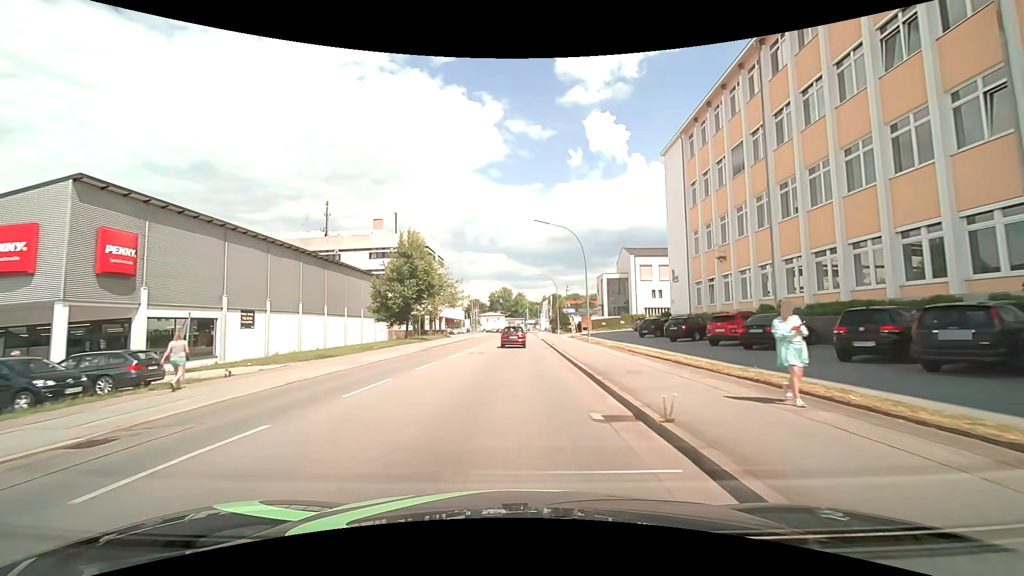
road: tertiary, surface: asphalt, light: Day
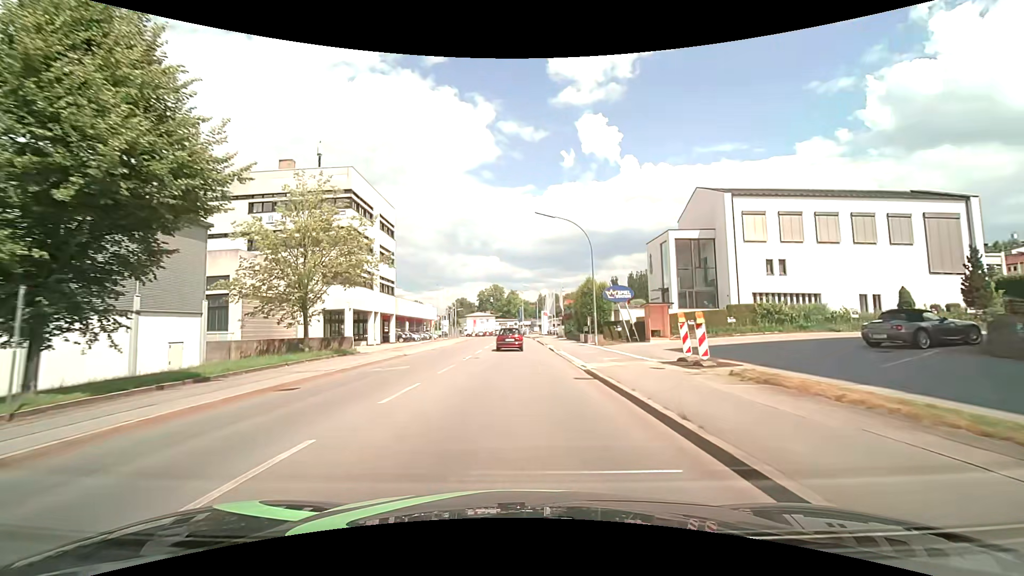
(+0.1, +37.7) m; +1°
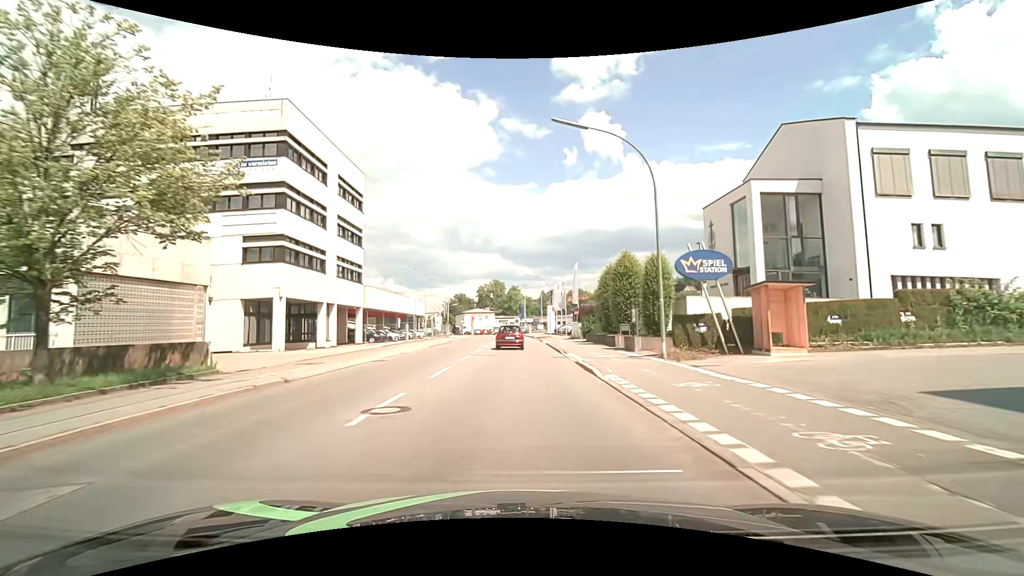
(-0.1, +14.7) m; 0°
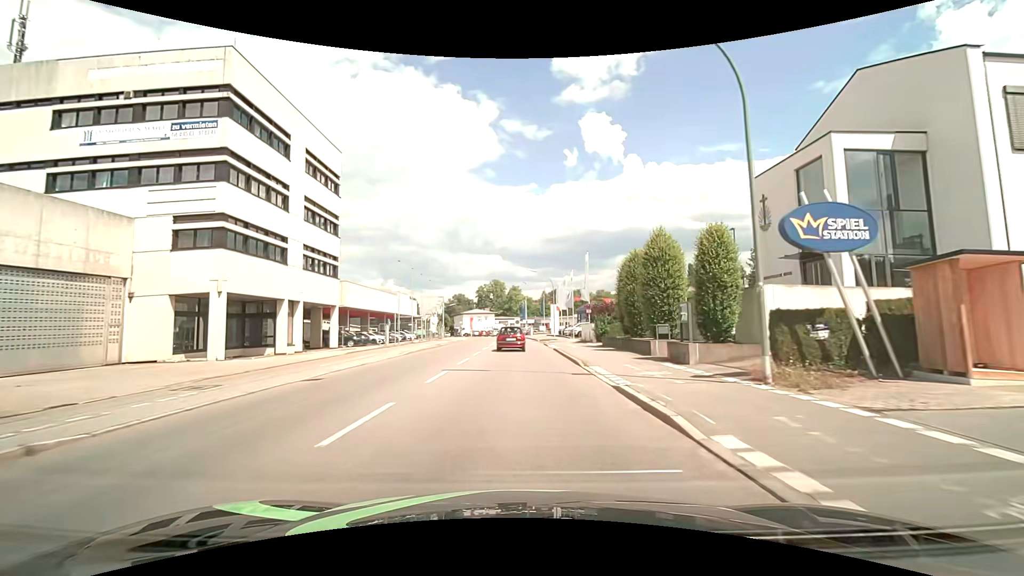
(0.0, +7.2) m; 0°
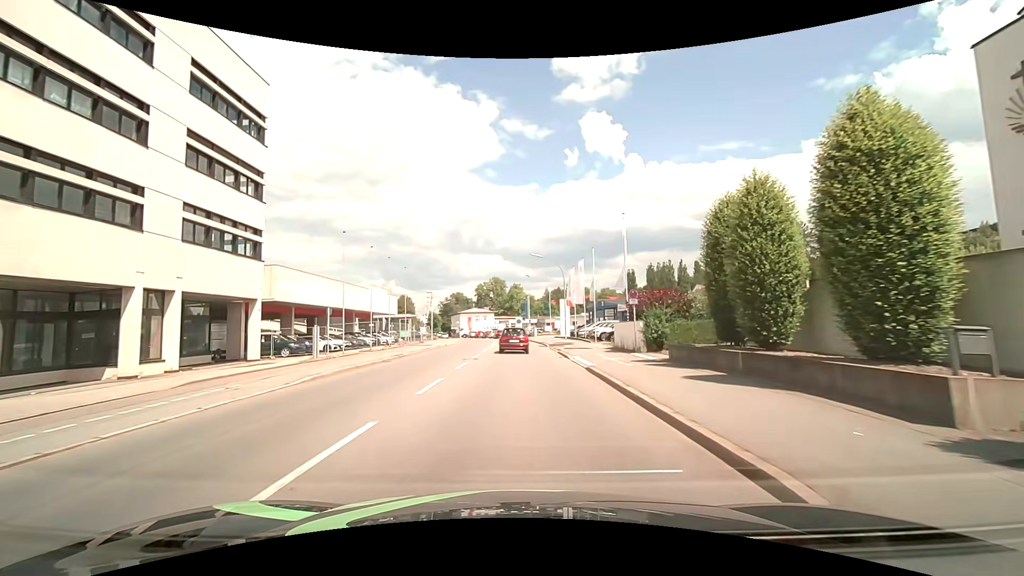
(0.0, +13.8) m; 0°
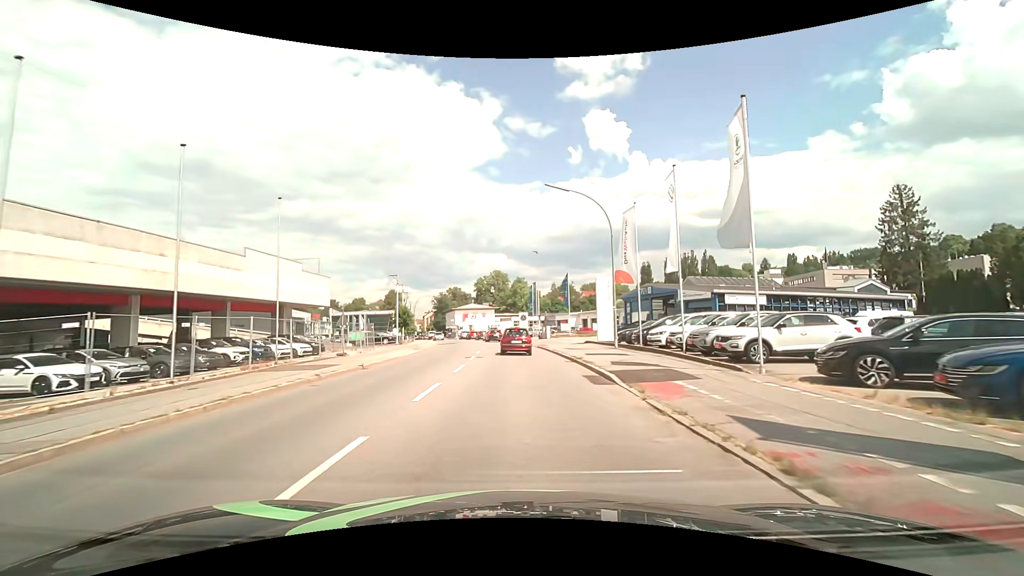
(-0.1, +25.1) m; -1°
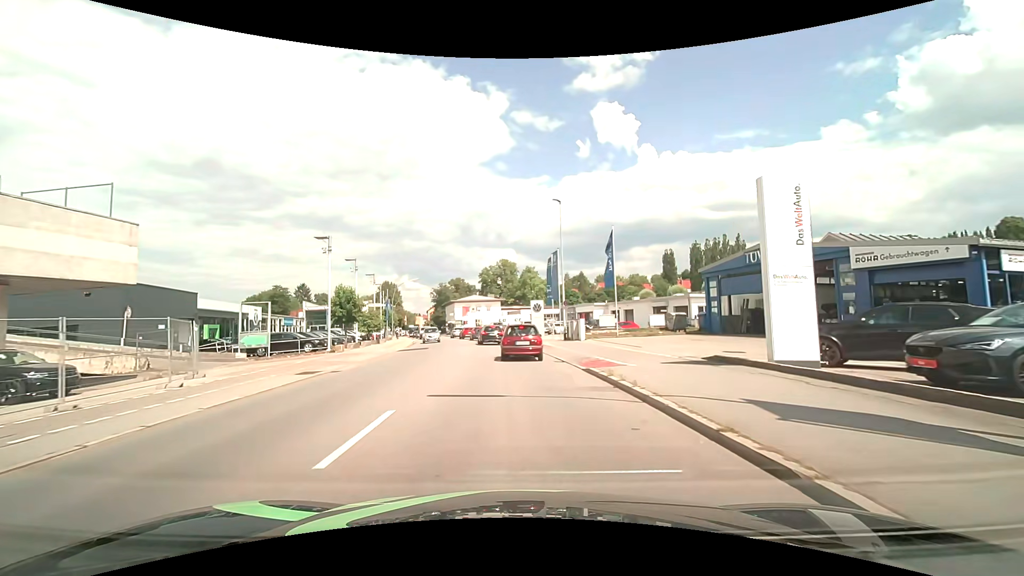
(-0.1, +22.1) m; -1°
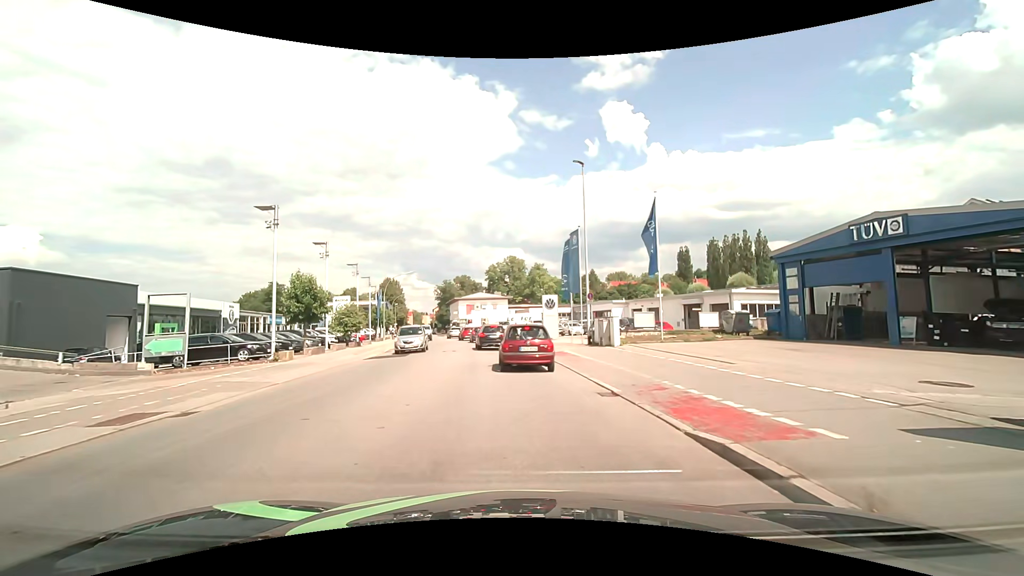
(-0.1, +8.4) m; -2°
(0, +10) (0, +20) (-2, +30) (-3, +40) (-4, +50) (-6, +60) (-8, +69) (-10, +79) (-12, +89) (-14, +99) m
